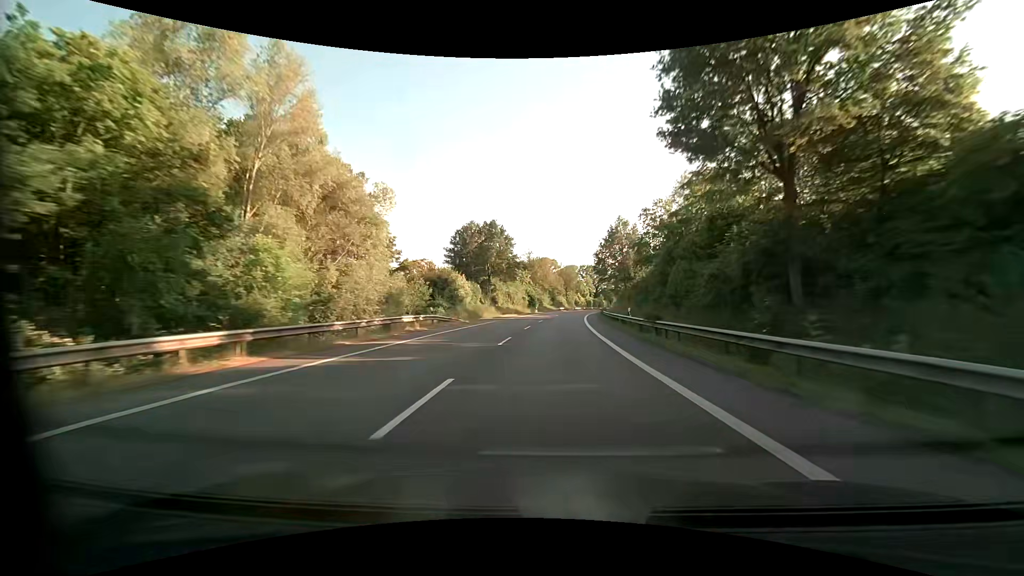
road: primary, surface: asphalt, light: Day
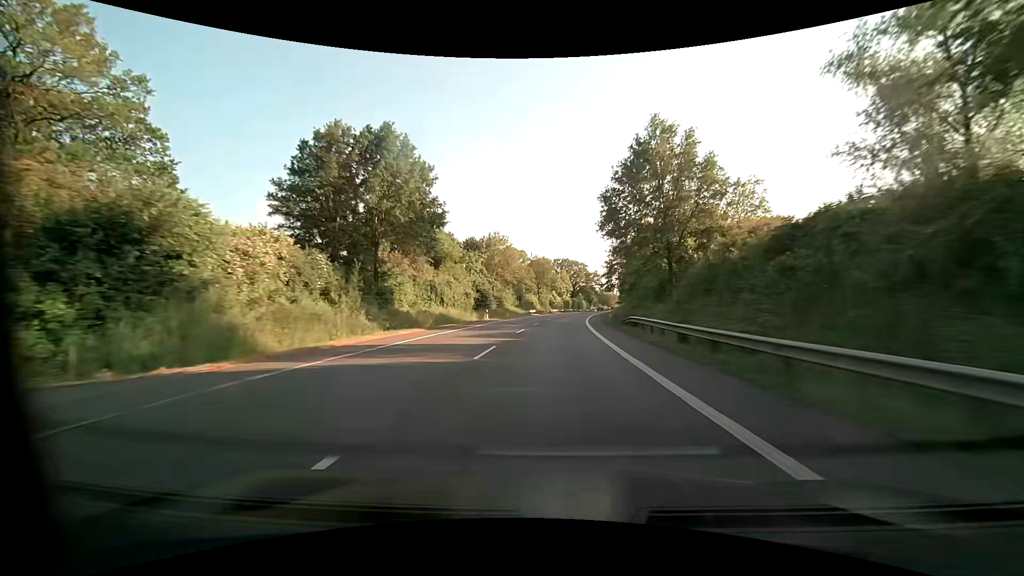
(+1.2, +41.3) m; +3°
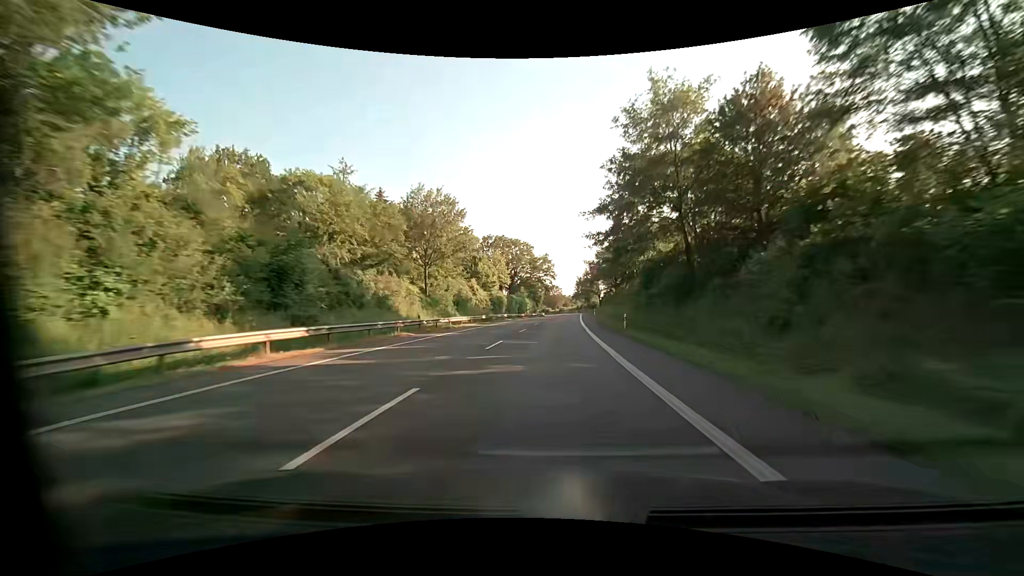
(+4.2, +69.3) m; +7°
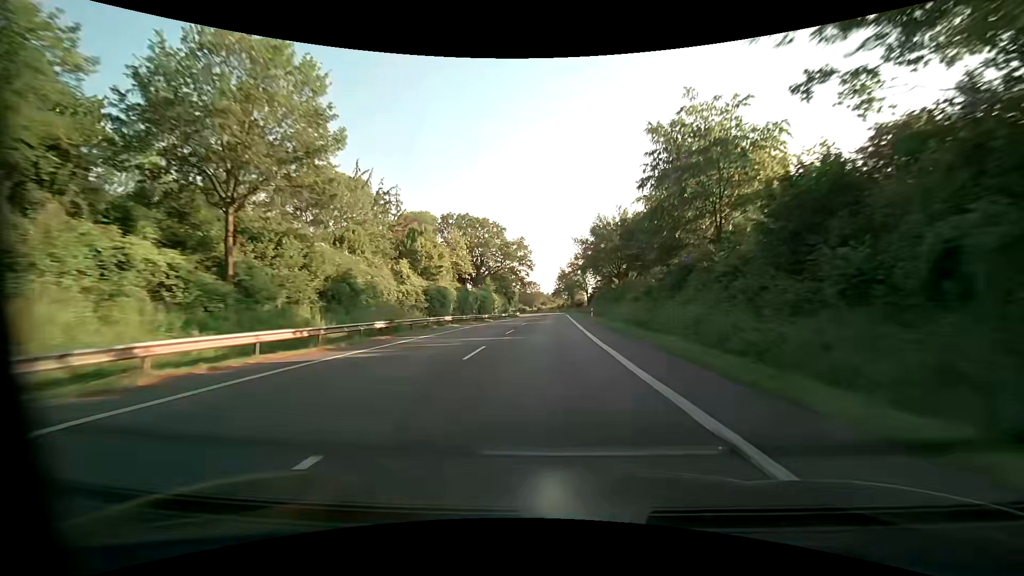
(+0.6, +28.4) m; +3°
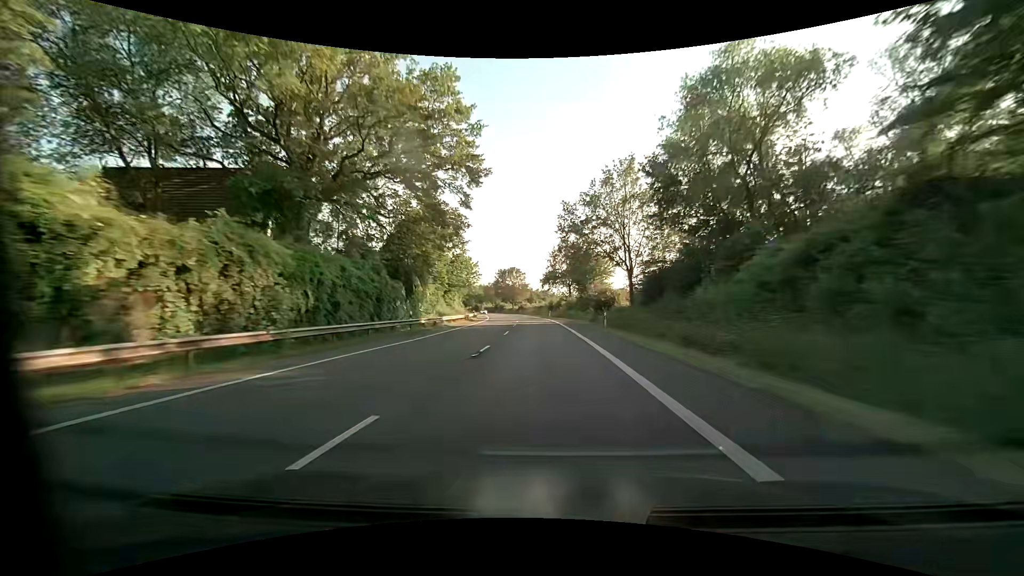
(+1.7, +70.8) m; +1°
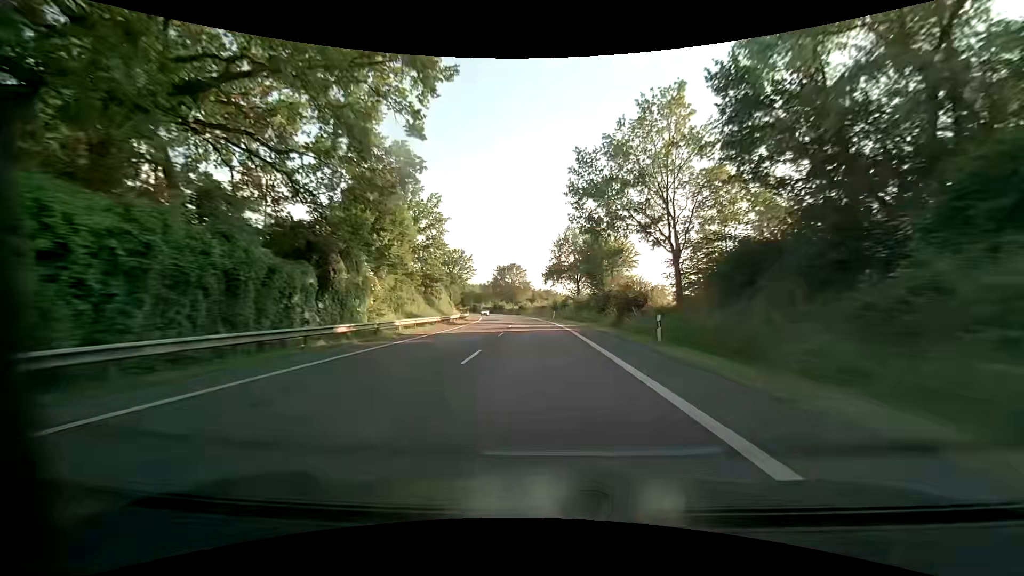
(0.0, +14.4) m; 0°
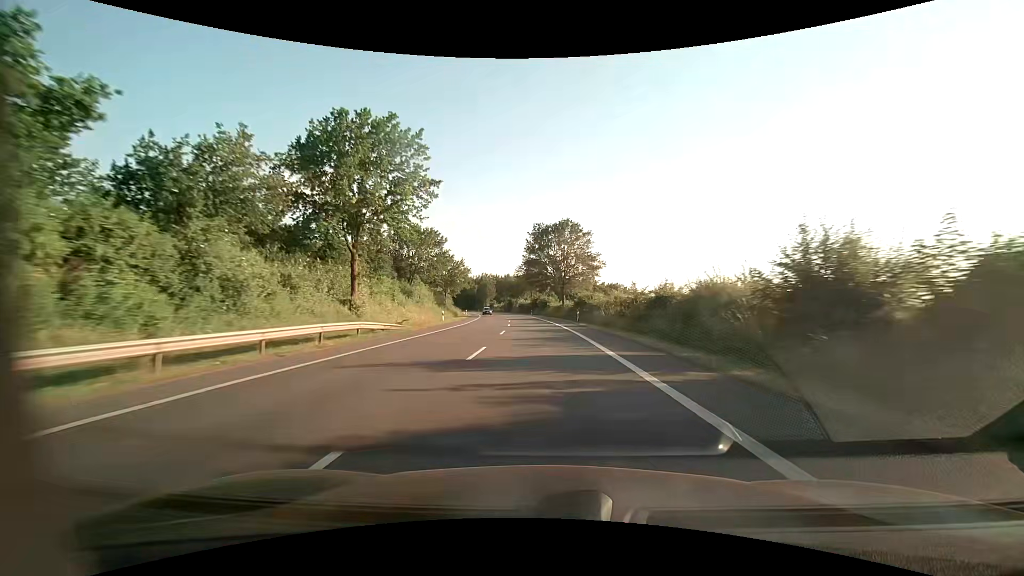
(-3.4, +72.2) m; -6°
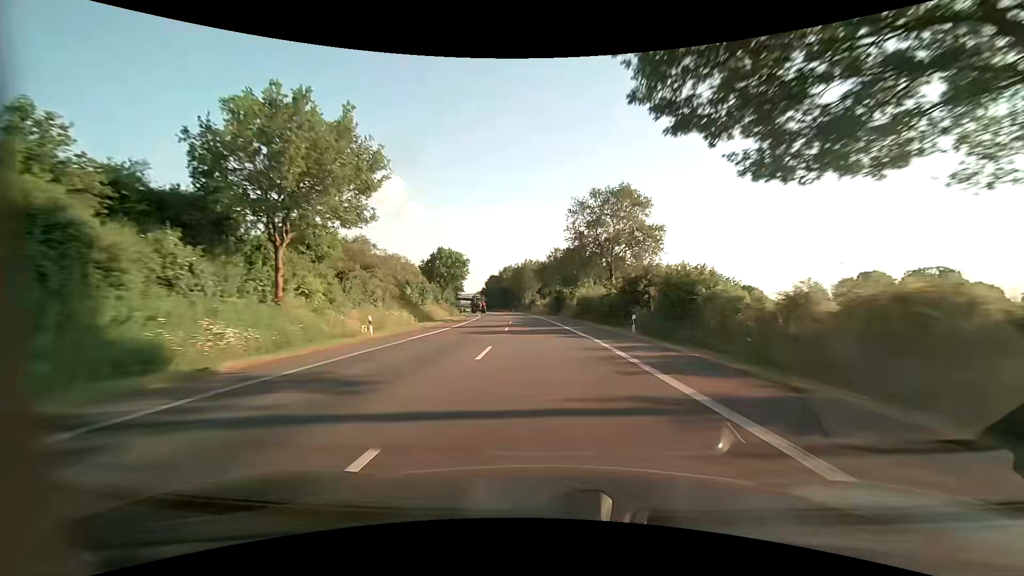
(-4.4, +72.6) m; -7°
(0, +10) (0, +20) (-1, +30) (-1, +40) (-2, +50) (-3, +60) (-4, +70) (-5, +80) (-7, +90) (-8, +100) m
